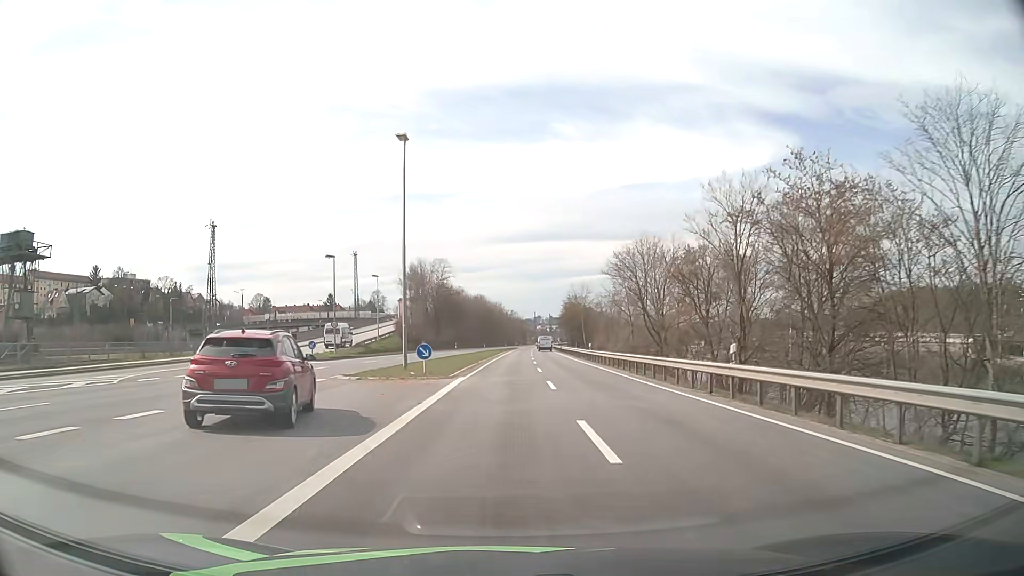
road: primary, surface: asphalt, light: Day
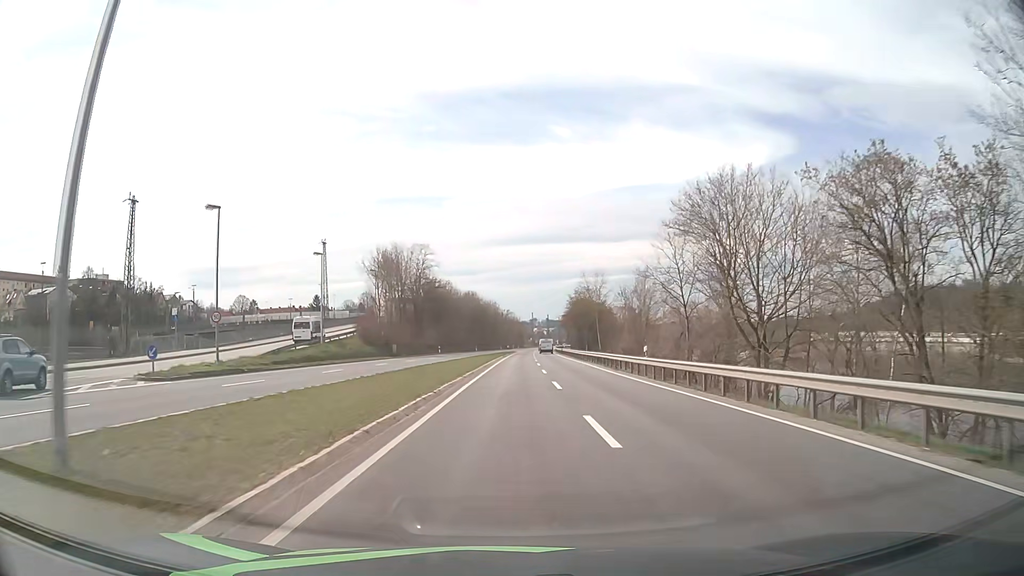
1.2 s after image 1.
(0.0, +22.7) m; 0°
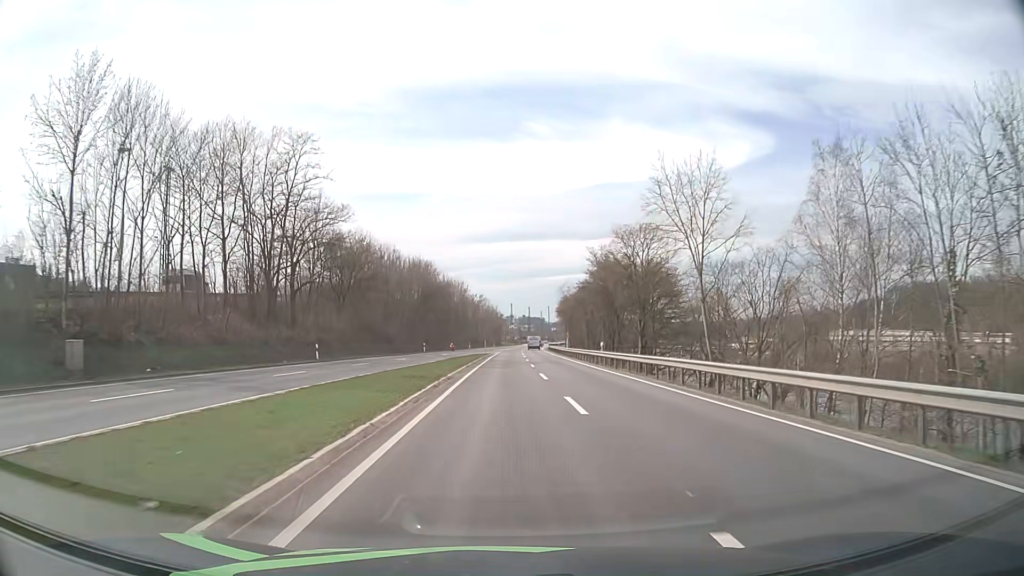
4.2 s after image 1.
(+0.8, +56.3) m; +2°
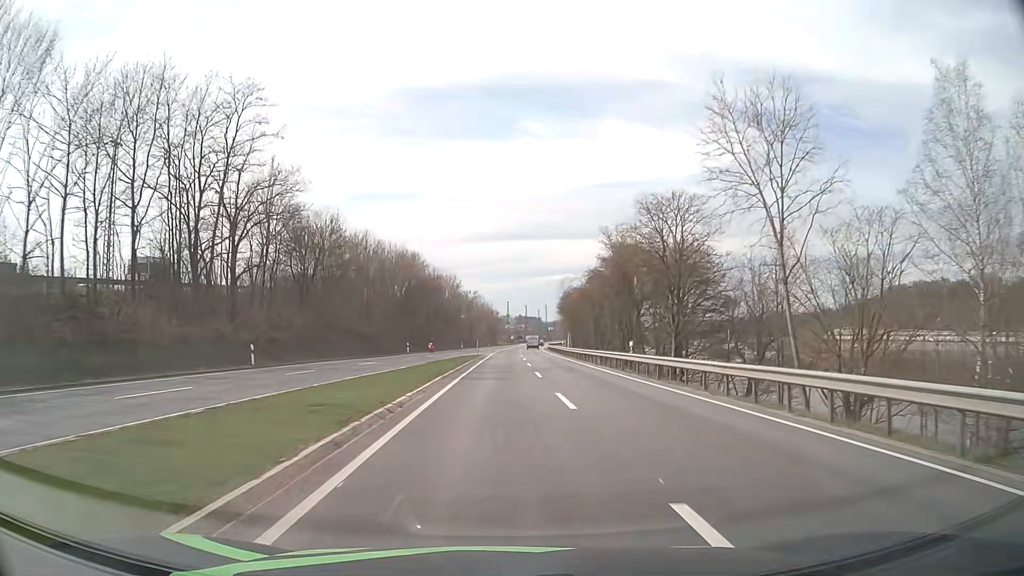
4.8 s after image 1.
(0.0, +11.2) m; 0°
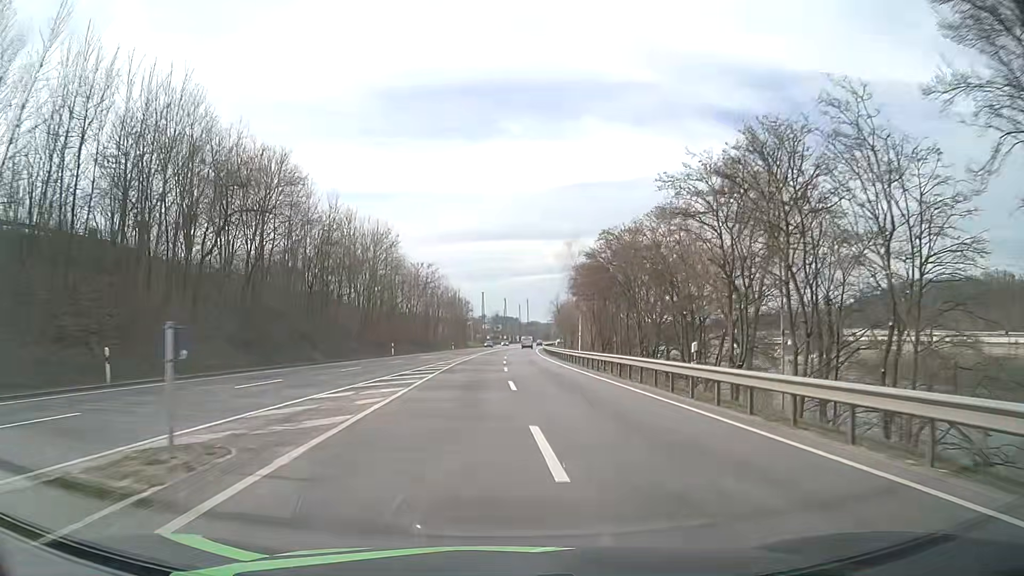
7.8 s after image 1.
(+0.6, +54.9) m; +2°
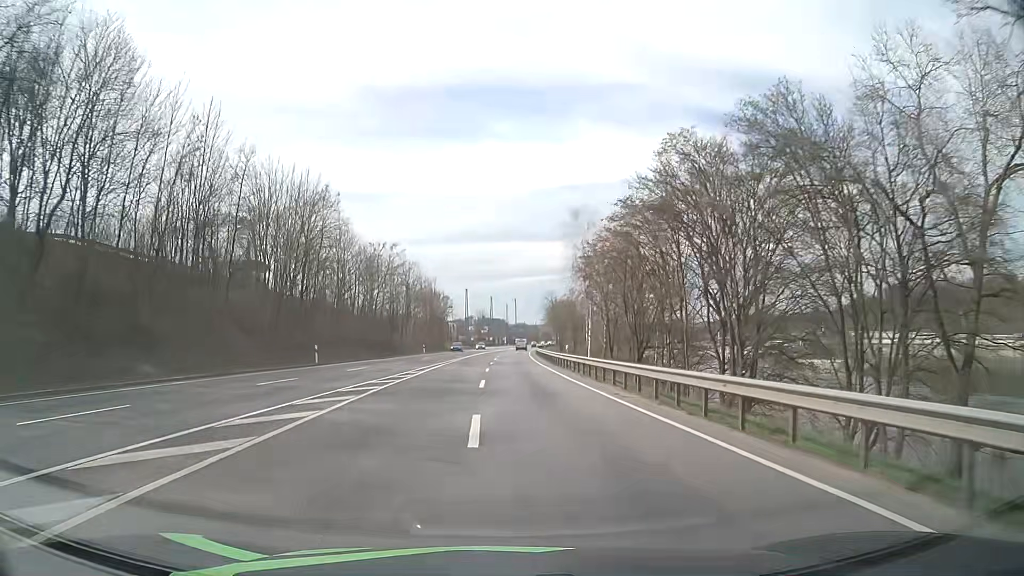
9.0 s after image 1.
(+0.3, +21.8) m; +1°
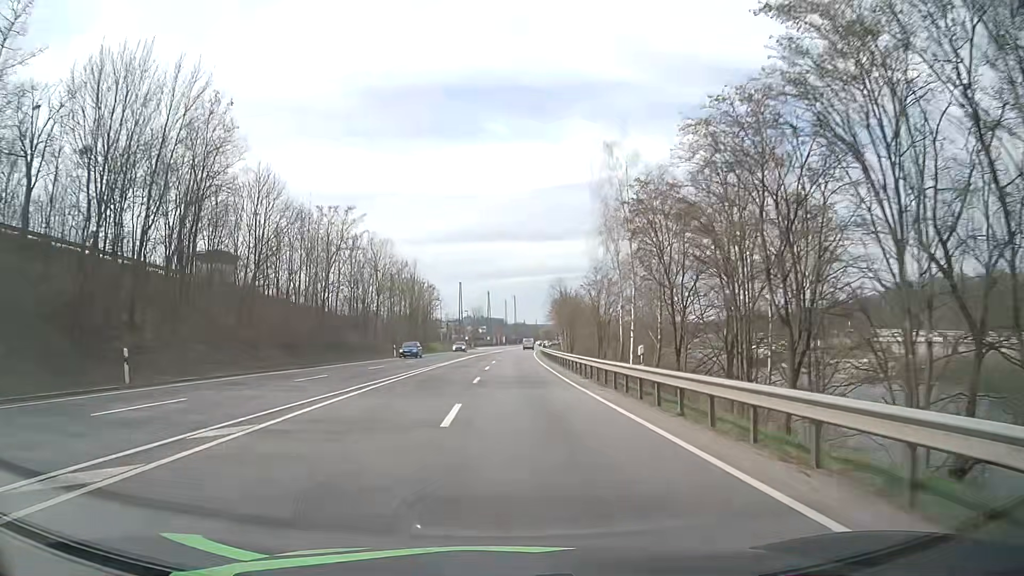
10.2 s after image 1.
(0.0, +21.9) m; 0°
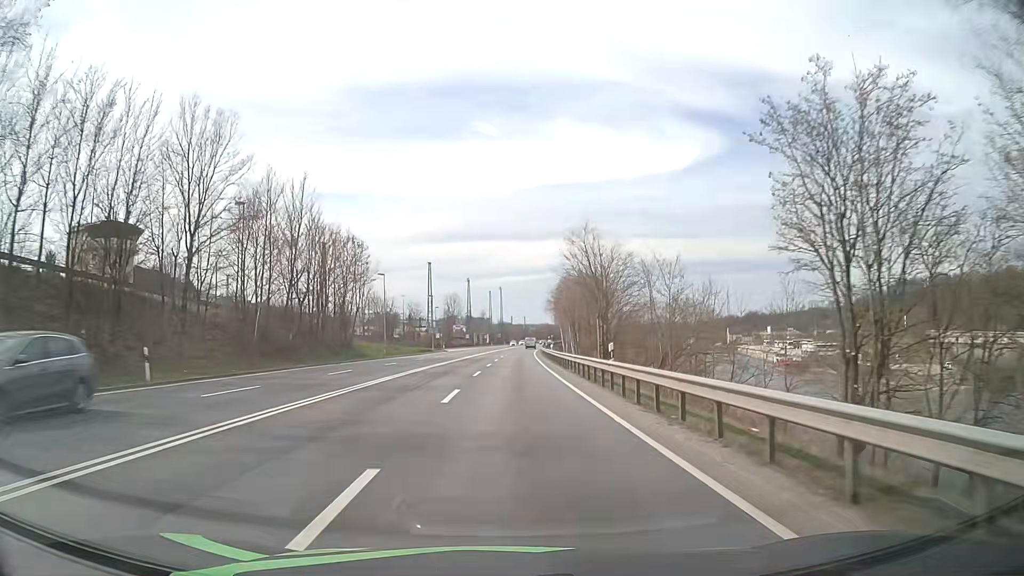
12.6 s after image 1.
(+0.1, +44.0) m; +1°
(0, +10) (0, +20) (0, +30) (+1, +40) (+1, +50) (+1, +60) (+2, +70) (+2, +80) (+2, +90) (+3, +100) m
